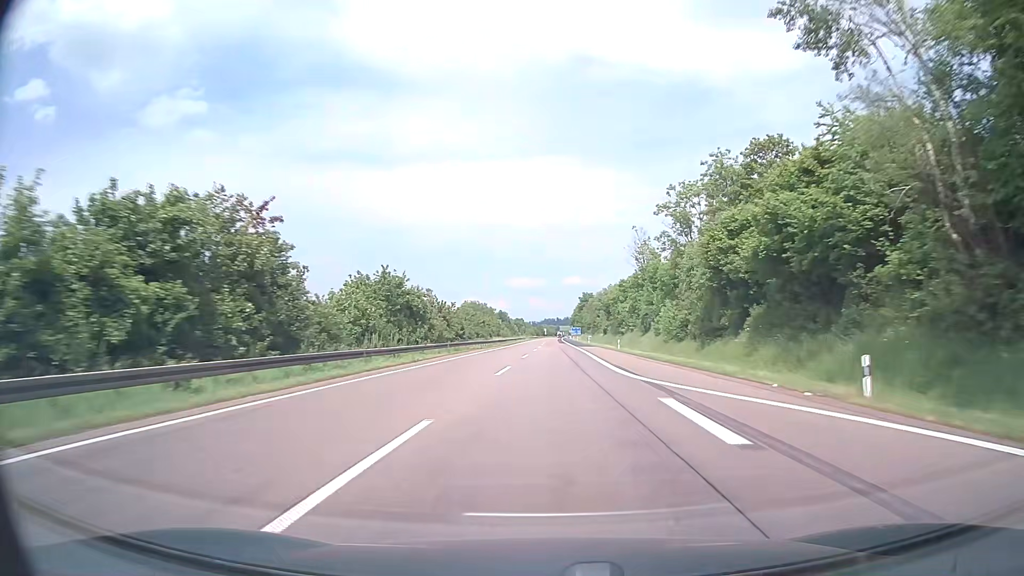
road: motorway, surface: asphalt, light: Day
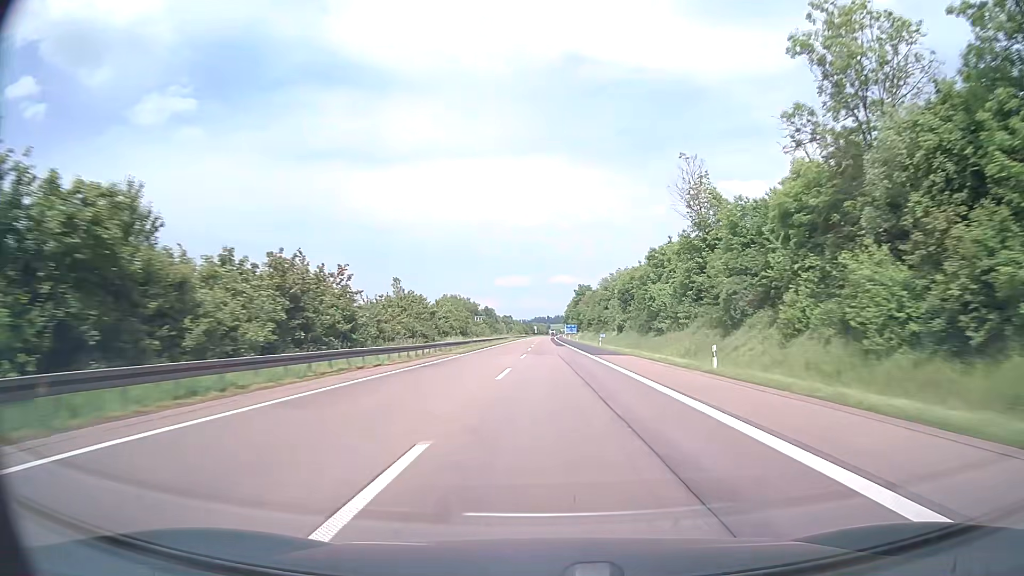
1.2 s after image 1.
(+0.2, +38.0) m; +1°
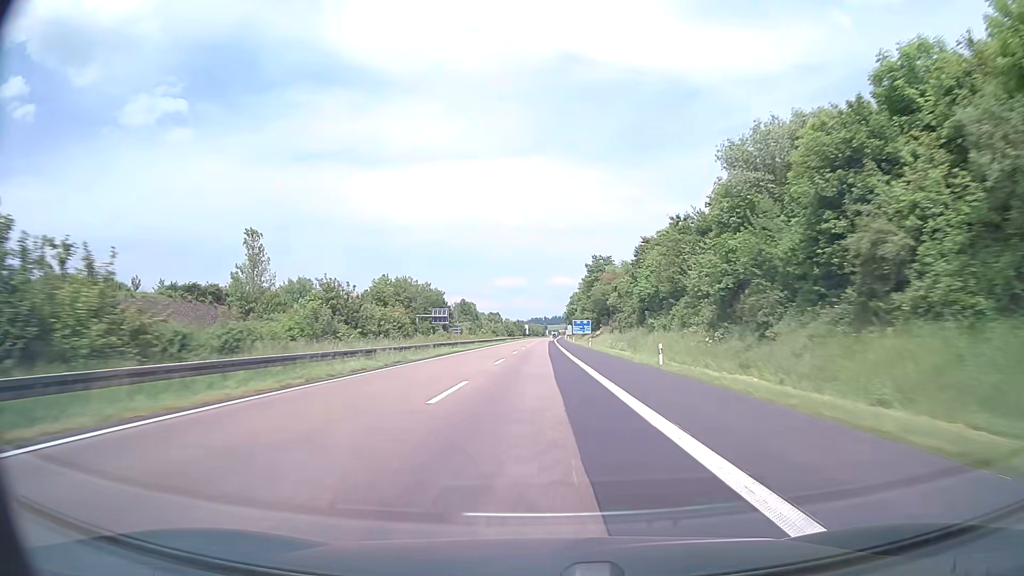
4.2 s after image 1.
(+0.9, +95.1) m; 0°
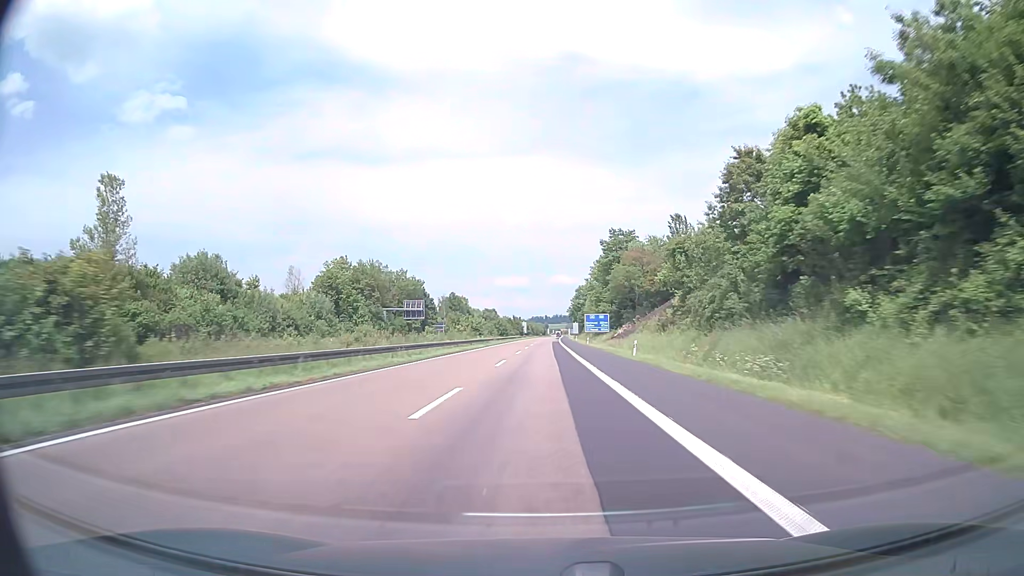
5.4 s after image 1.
(-0.2, +38.1) m; 0°
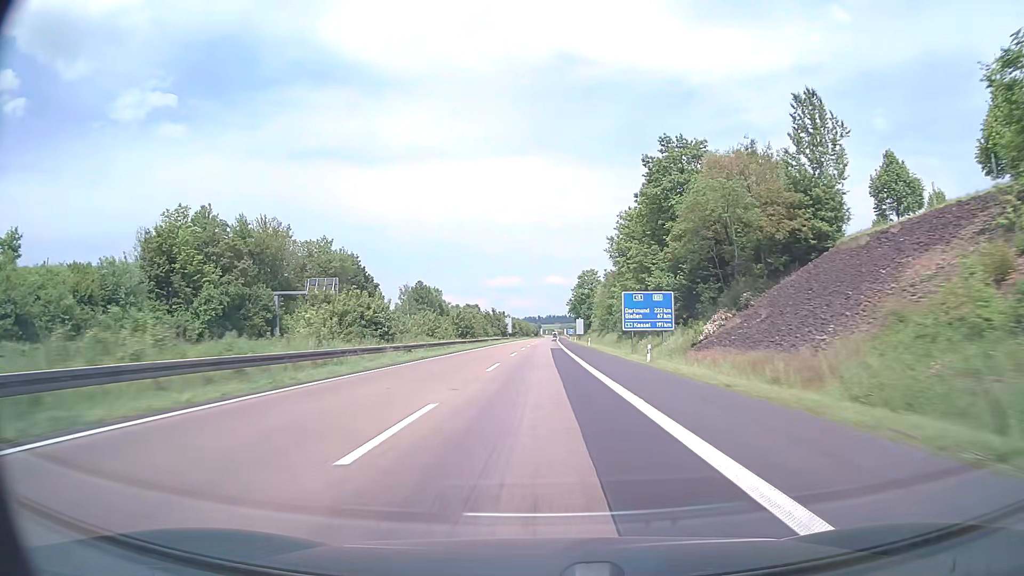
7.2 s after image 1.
(+0.4, +57.1) m; +1°
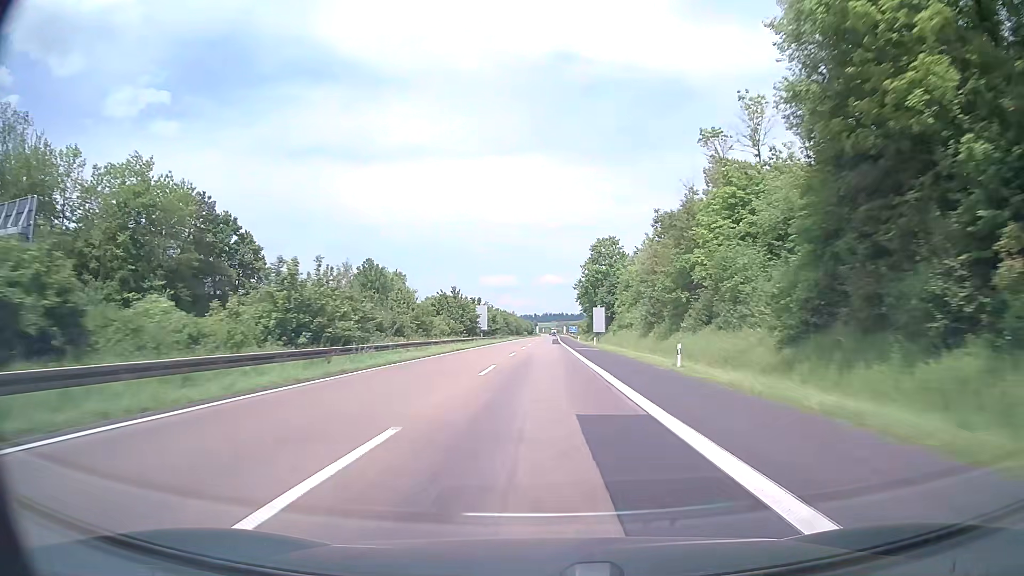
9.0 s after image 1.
(+0.1, +57.0) m; 0°
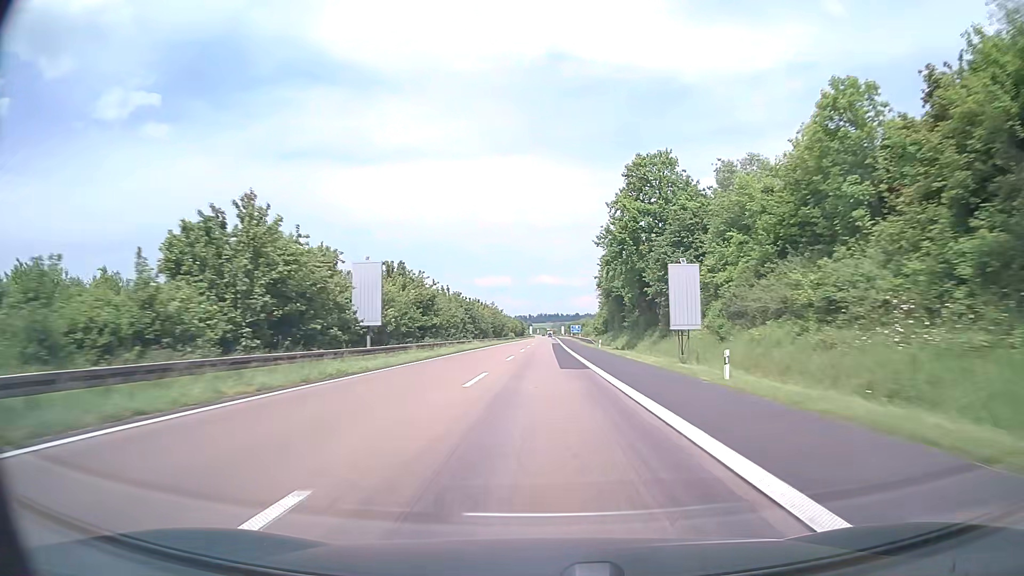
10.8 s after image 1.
(+0.4, +57.0) m; +1°
